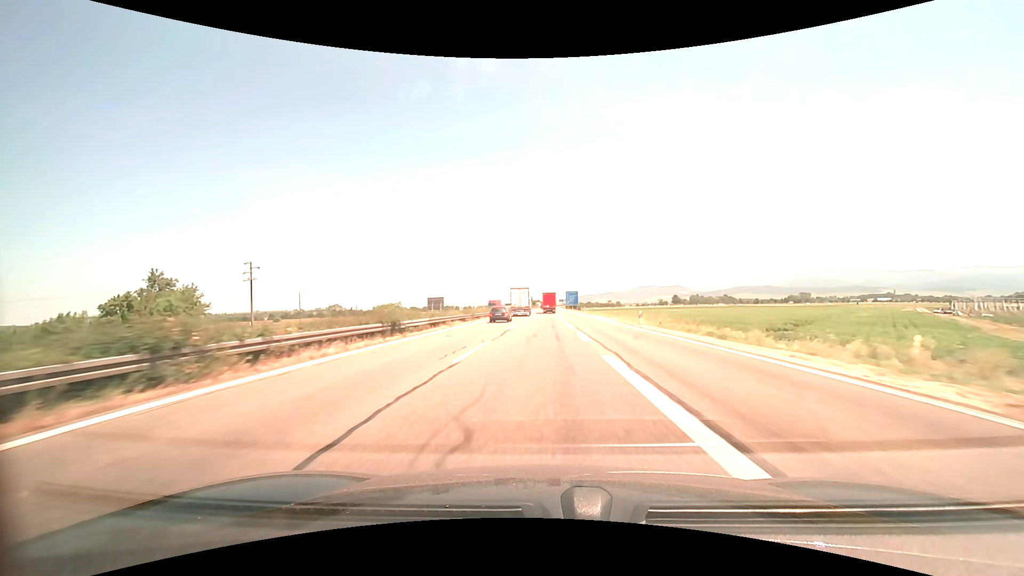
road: motorway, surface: asphalt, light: Day
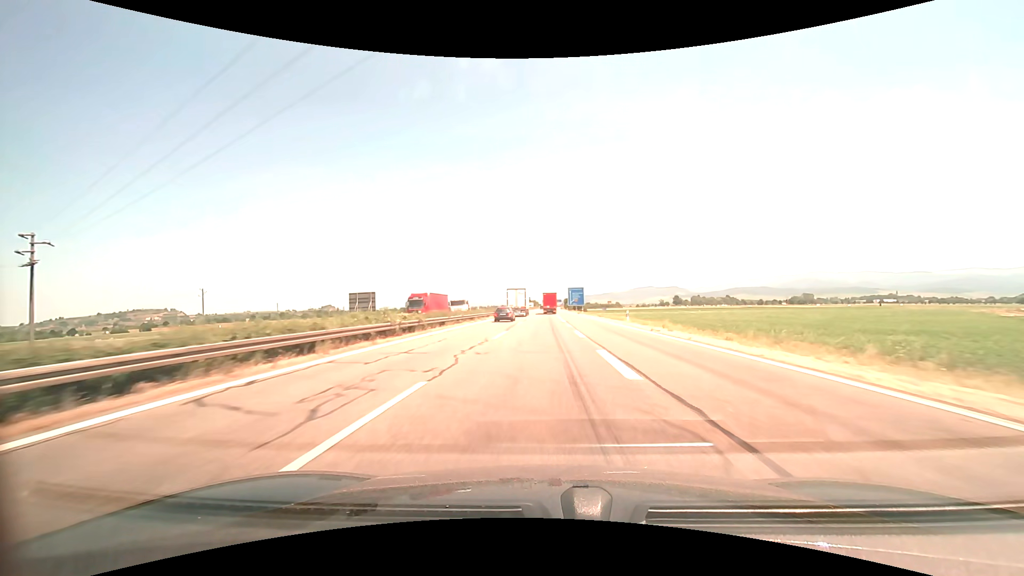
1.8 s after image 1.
(+0.1, +45.3) m; 0°
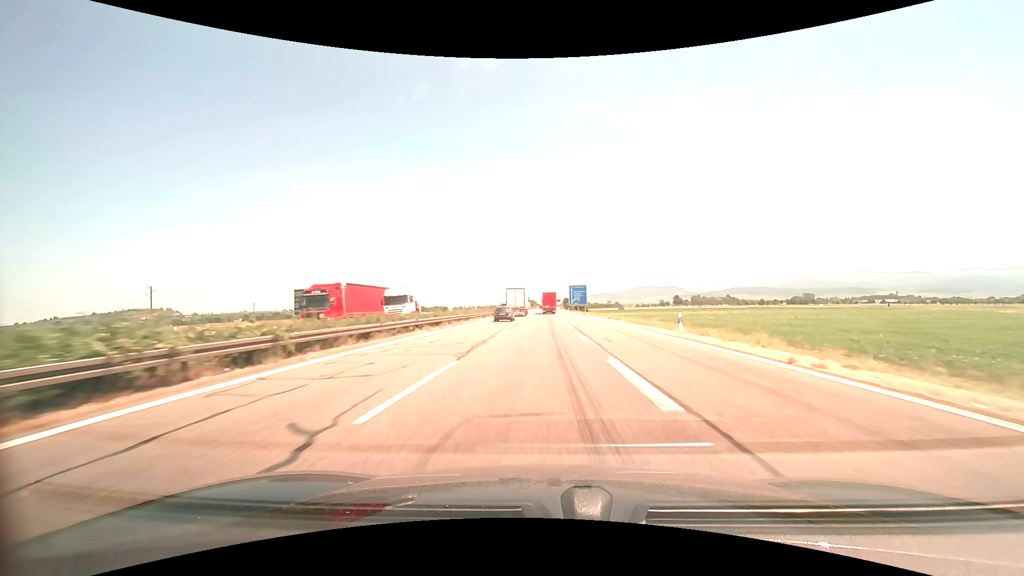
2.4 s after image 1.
(0.0, +15.4) m; 0°
(0, +10) (0, +20) (0, +30) (0, +40) (0, +50) (0, +60) (0, +70) (0, +80) (0, +90) (+1, +100) m
